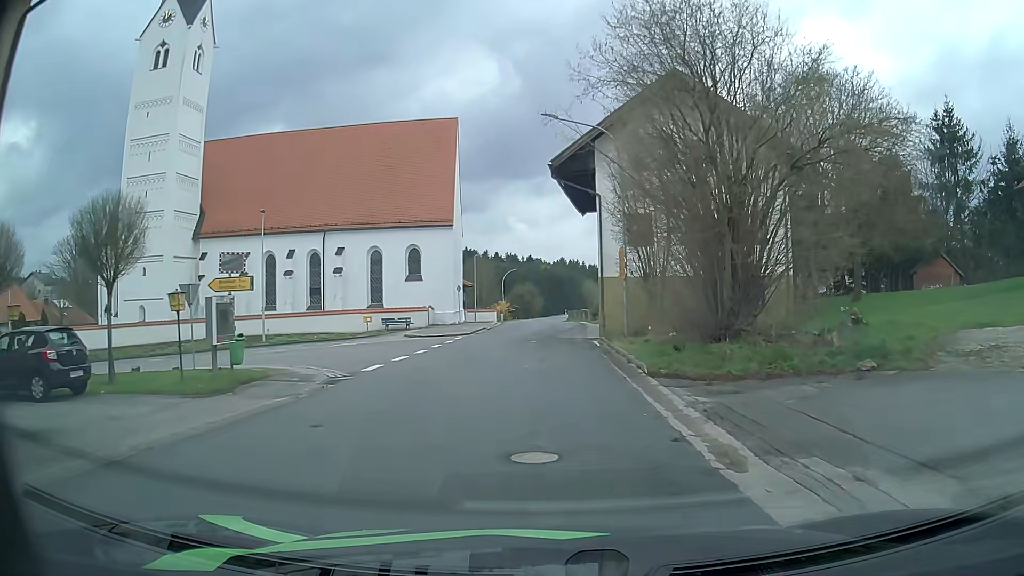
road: tertiary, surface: asphalt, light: Day
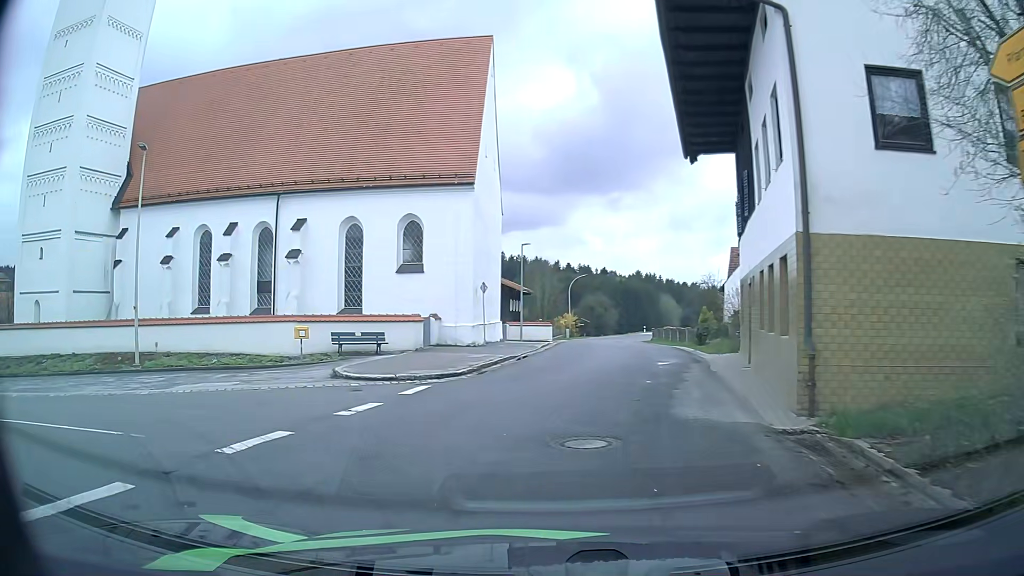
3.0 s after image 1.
(-0.3, +19.0) m; -5°
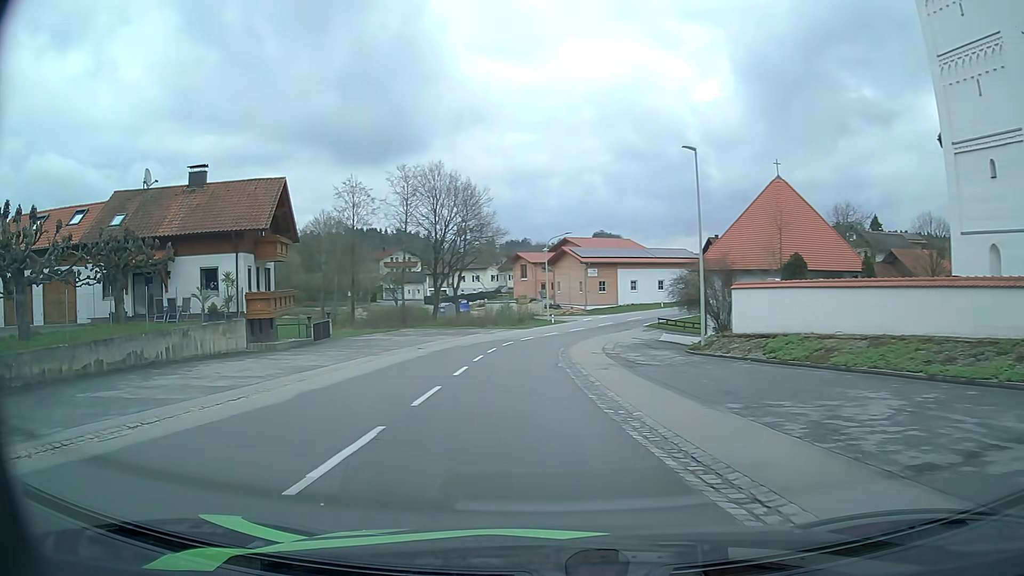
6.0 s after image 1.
(-10.8, +11.3) m; -82°
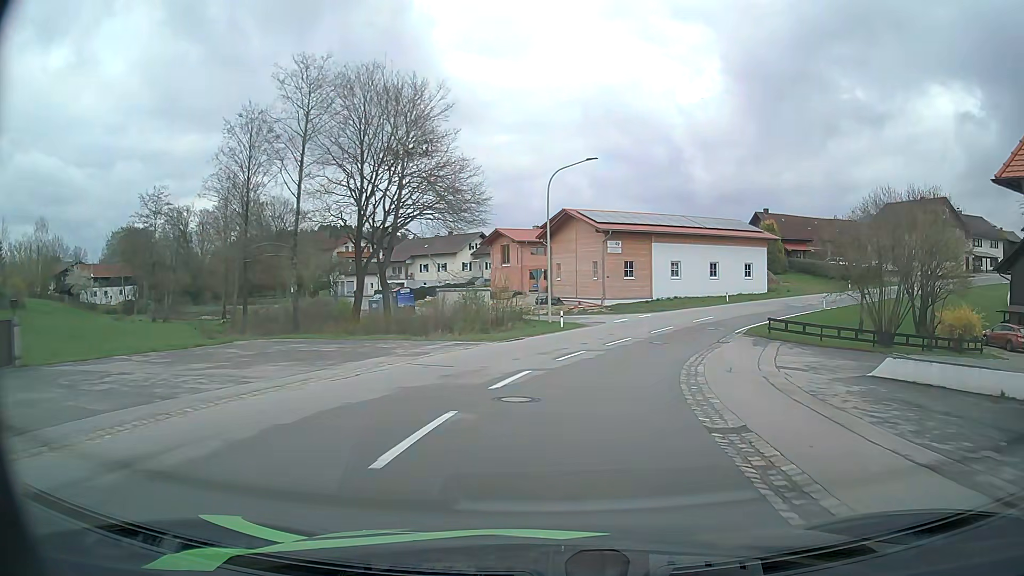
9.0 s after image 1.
(-1.4, +29.7) m; +1°
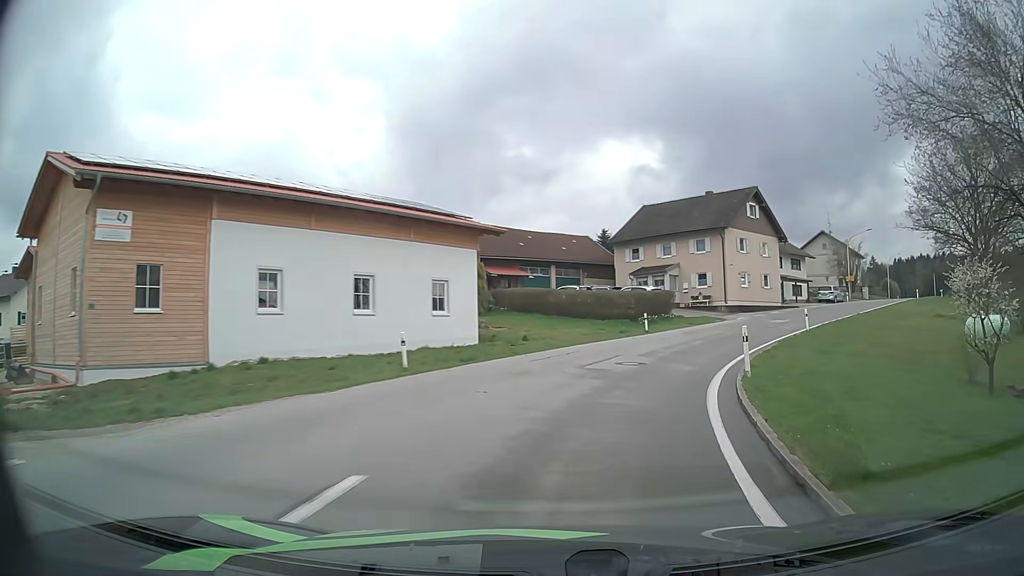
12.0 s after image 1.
(+6.8, +31.3) m; +29°
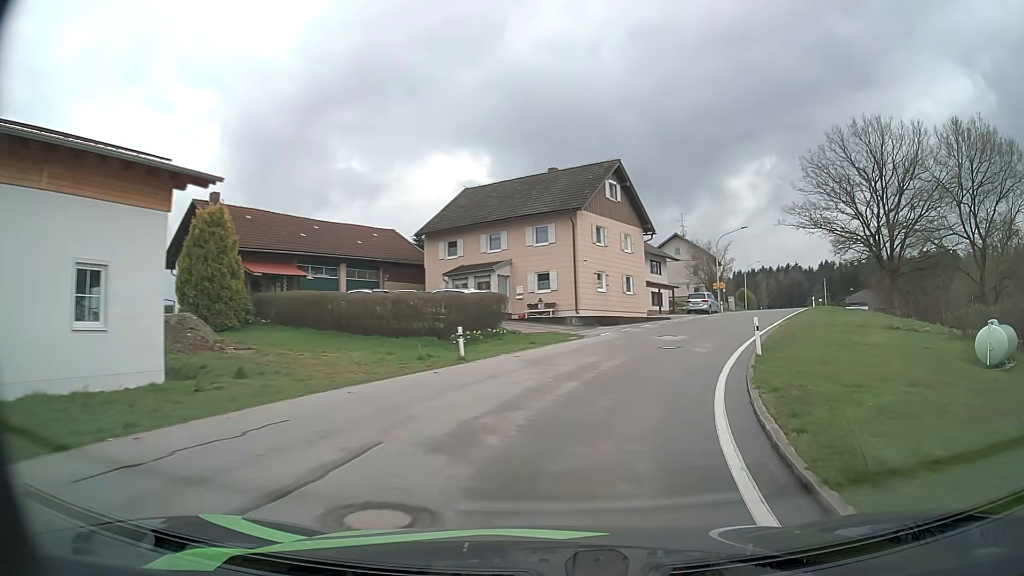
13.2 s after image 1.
(+1.7, +13.2) m; +15°
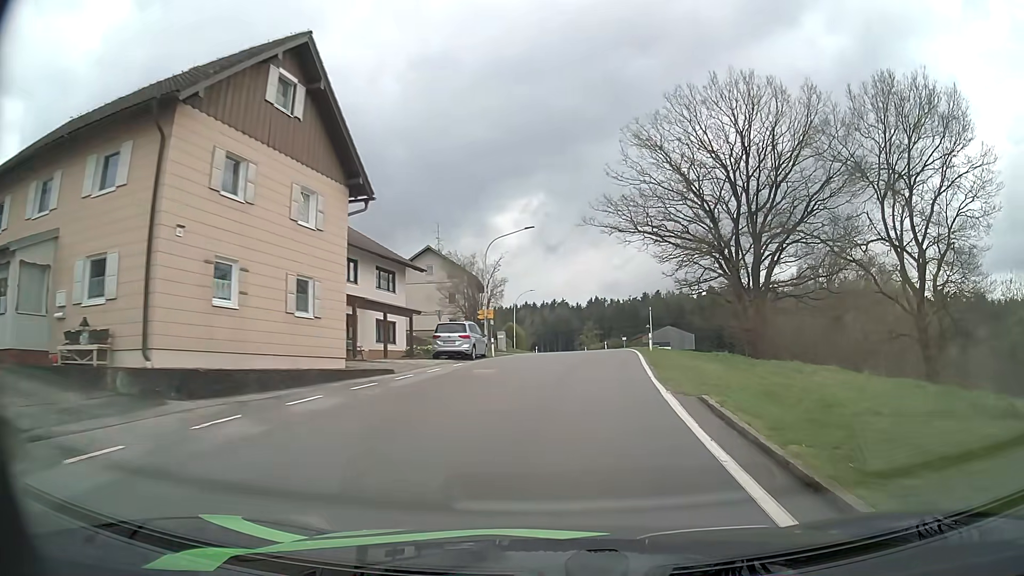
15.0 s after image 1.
(+4.2, +21.1) m; +20°
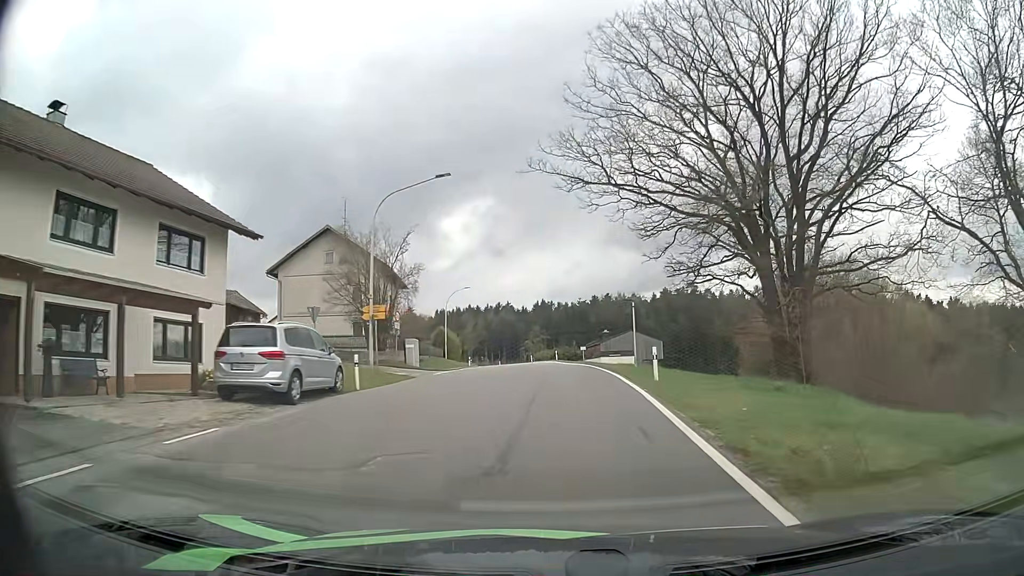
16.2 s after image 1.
(+0.8, +15.4) m; +5°
(0, +10) (0, +20) (0, +30) (0, +40) (-1, +50) (-2, +60) (-3, +70) (-4, +80) (-5, +90) (-7, +100) m
